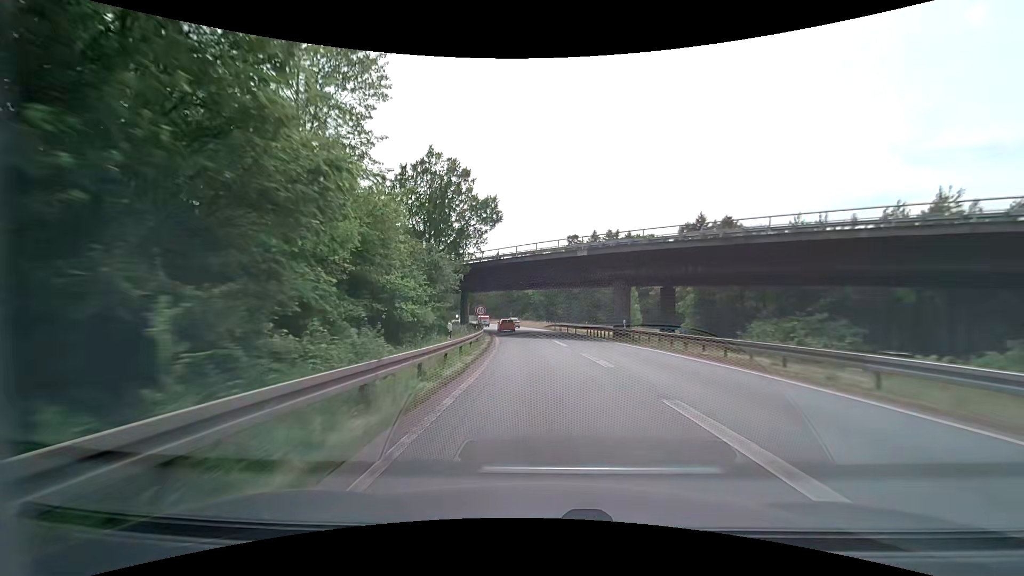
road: motorway_link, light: Day
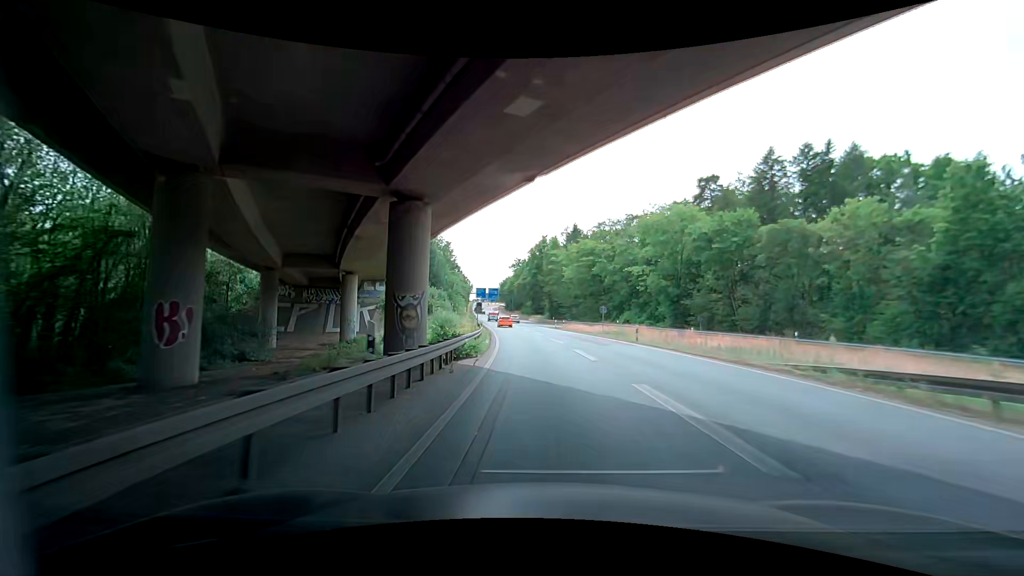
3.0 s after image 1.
(-4.7, +57.1) m; -8°
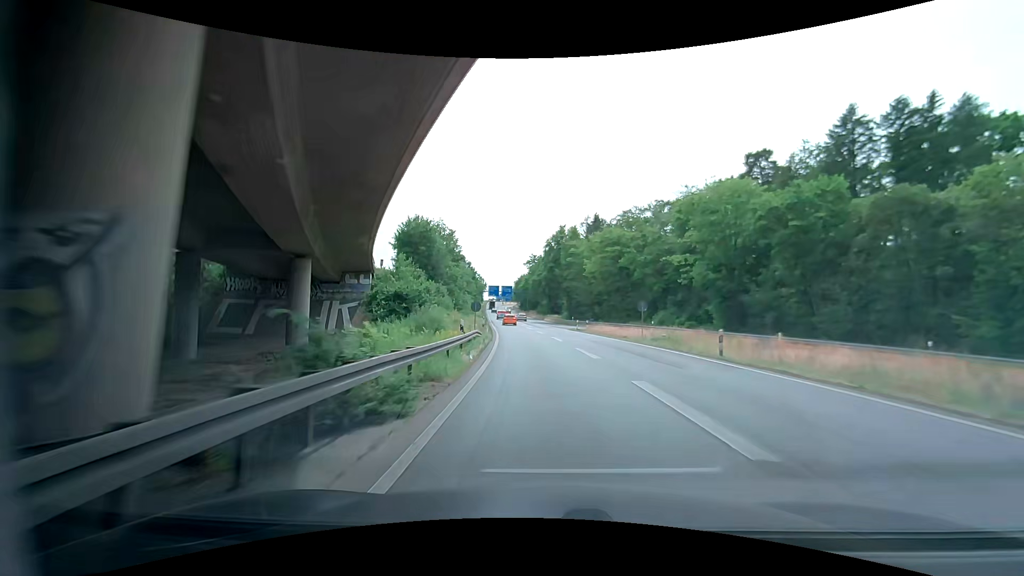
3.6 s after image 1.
(-0.3, +11.5) m; -3°
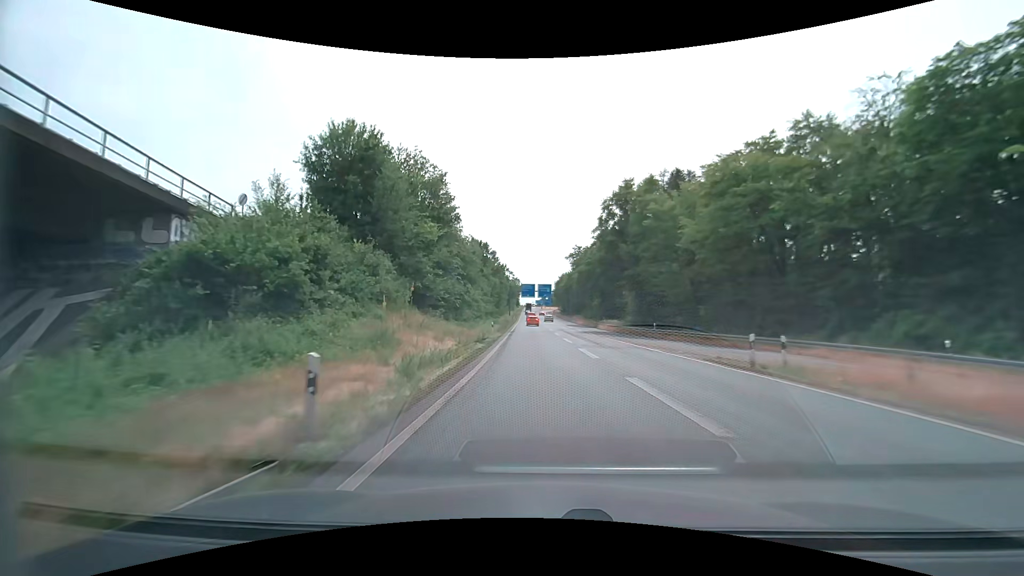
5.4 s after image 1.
(-1.4, +34.6) m; -5°
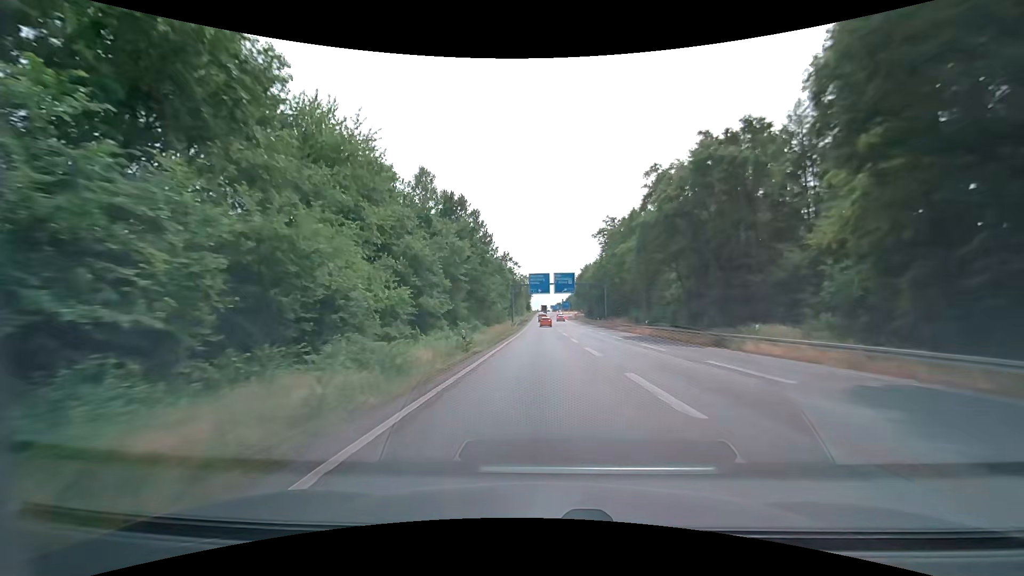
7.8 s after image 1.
(-0.9, +46.6) m; -2°
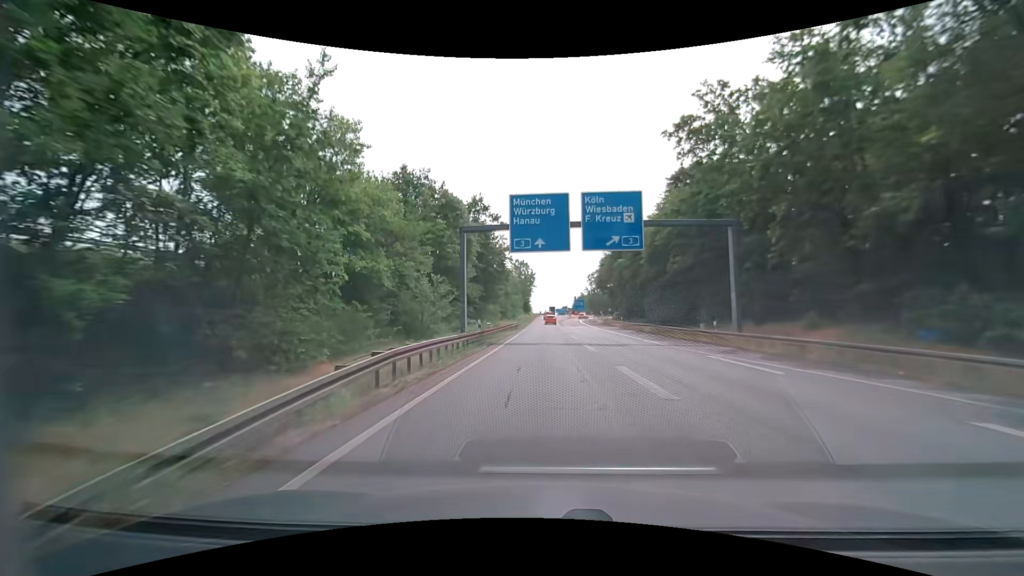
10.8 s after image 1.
(-0.2, +58.6) m; 0°
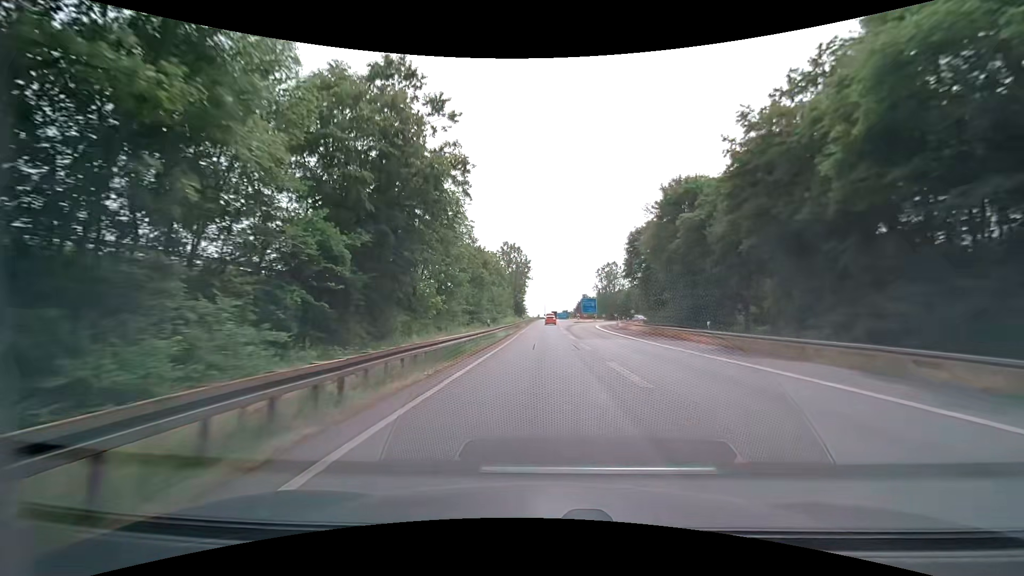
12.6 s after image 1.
(-0.1, +35.0) m; 0°
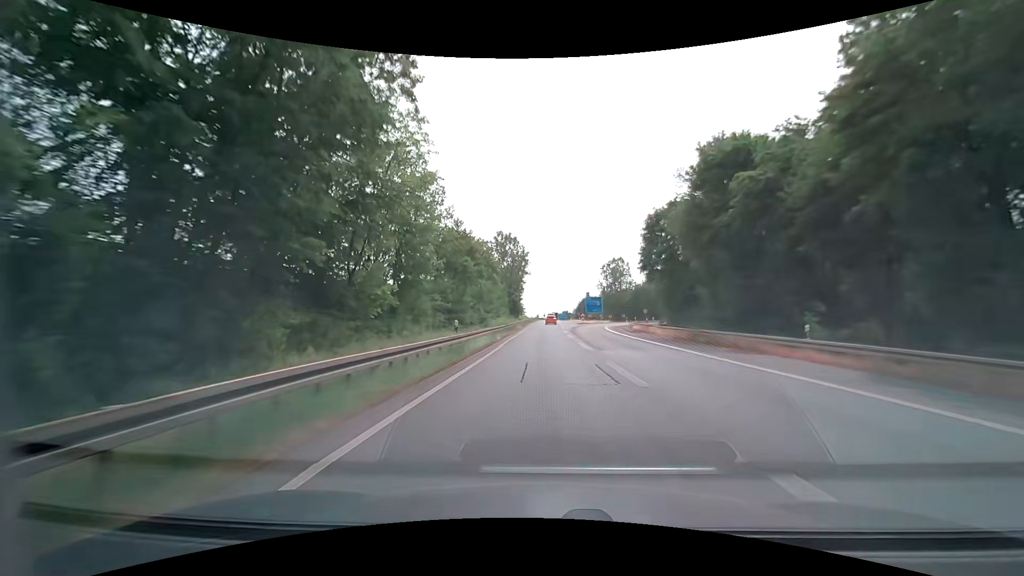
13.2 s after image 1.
(0.0, +11.6) m; -1°
(0, +10) (0, +20) (0, +30) (+1, +40) (+1, +50) (+1, +60) (+1, +70) (+2, +80) (+2, +90) (+2, +100) m
